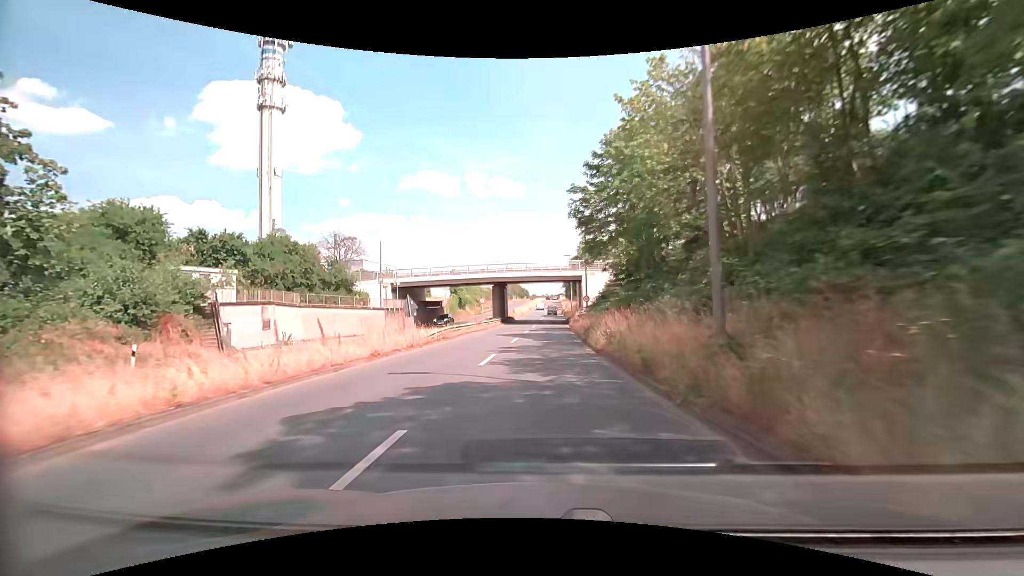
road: primary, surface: asphalt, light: Day
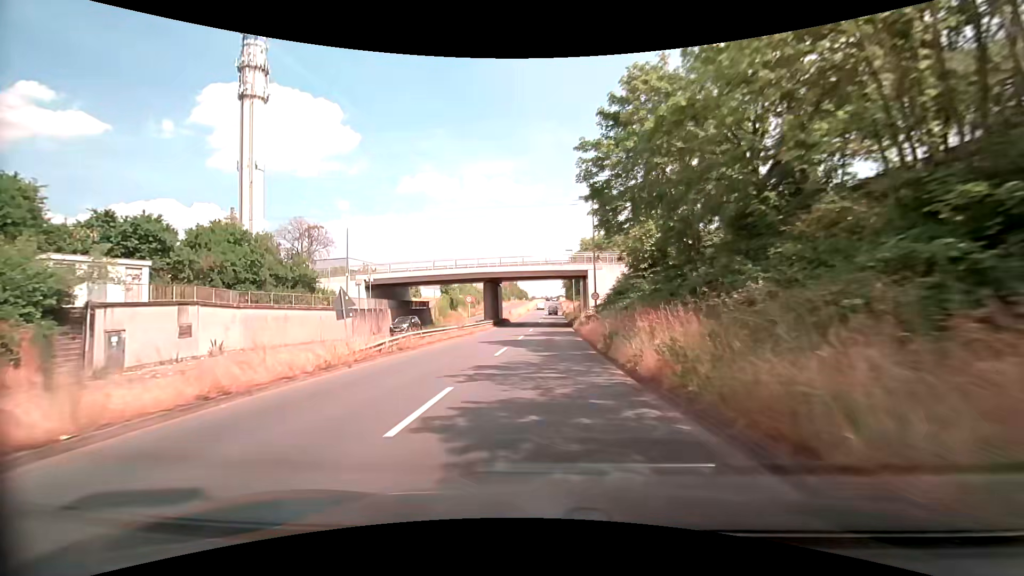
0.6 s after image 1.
(0.0, +8.4) m; 0°
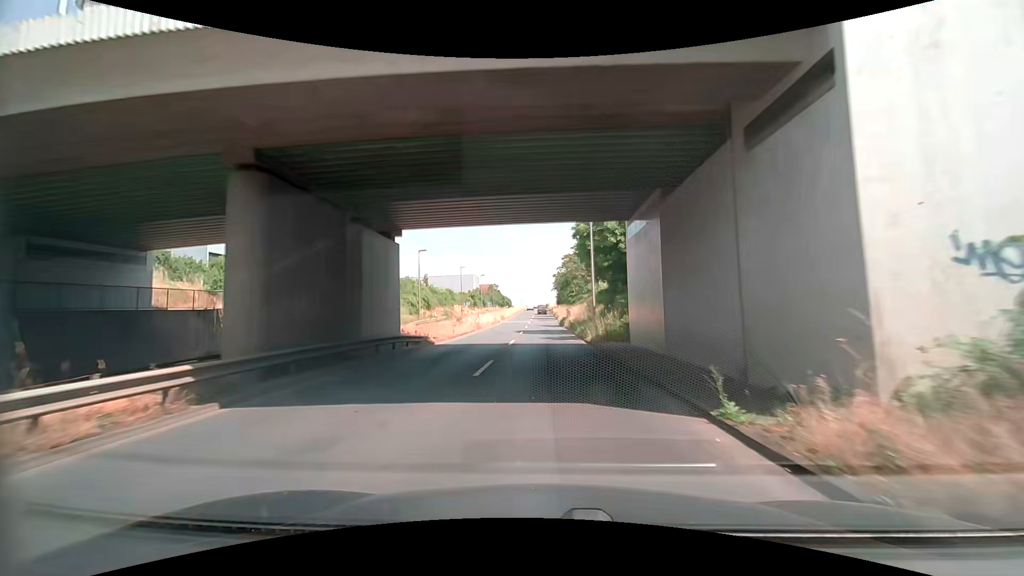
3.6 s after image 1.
(+0.3, +42.1) m; +2°
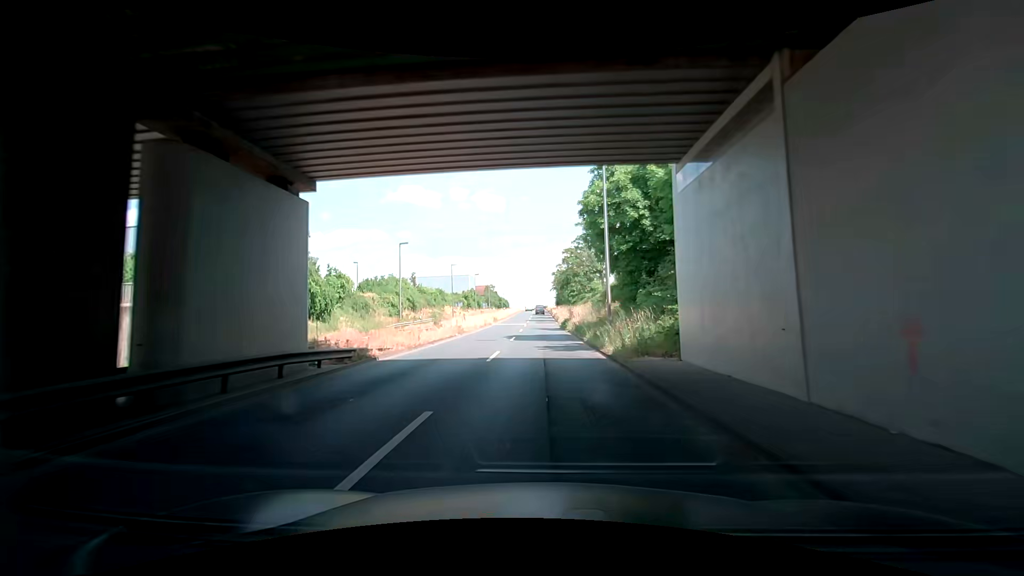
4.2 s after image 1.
(0.0, +8.4) m; 0°
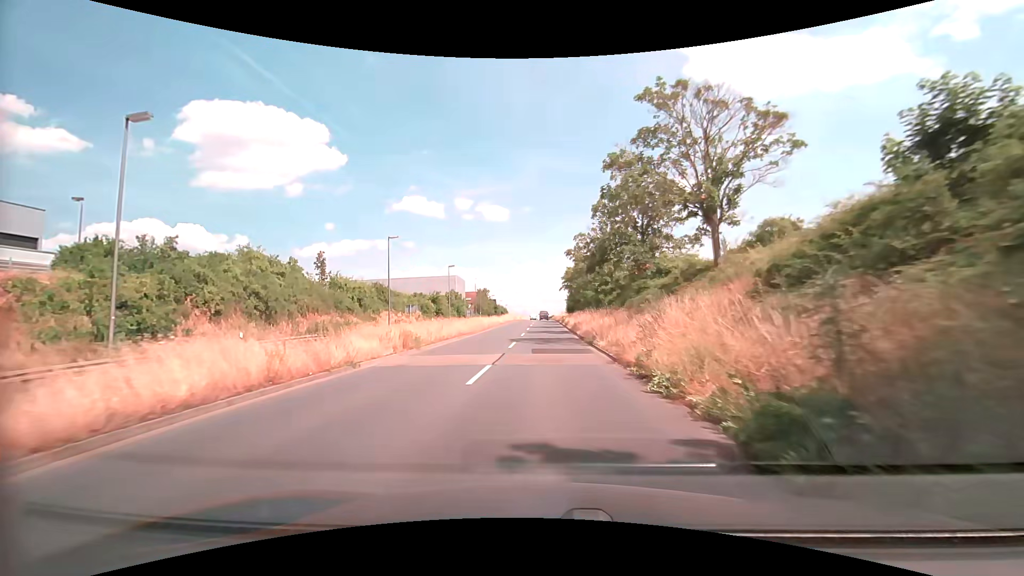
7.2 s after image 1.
(0.0, +40.9) m; +1°
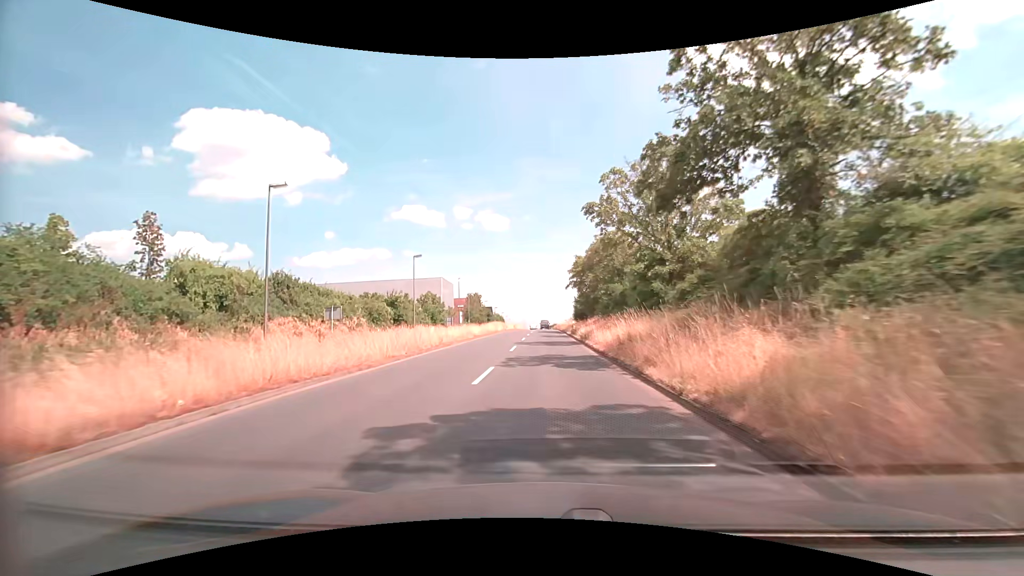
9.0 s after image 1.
(-0.2, +23.4) m; -1°
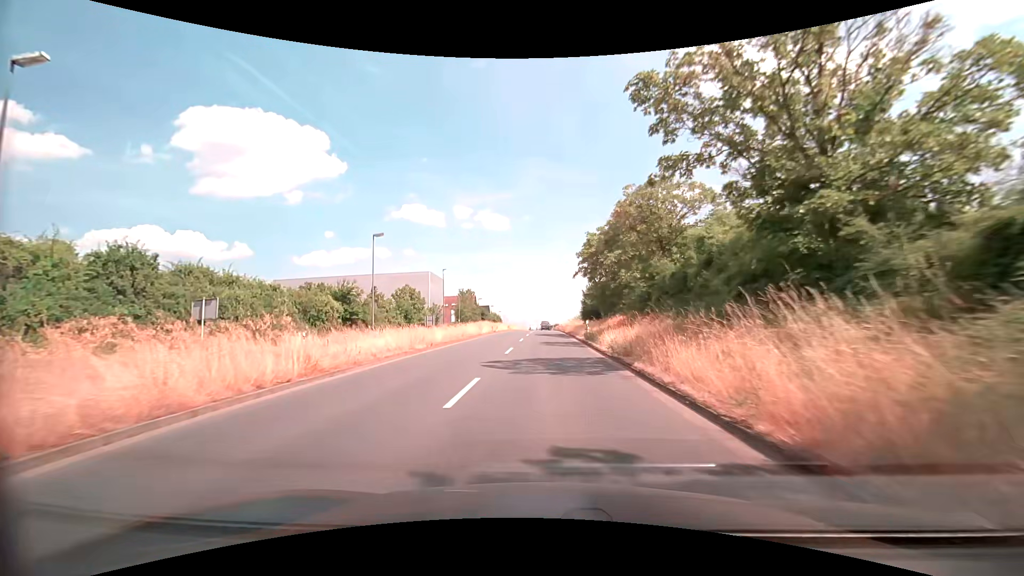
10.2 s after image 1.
(+0.1, +15.1) m; 0°
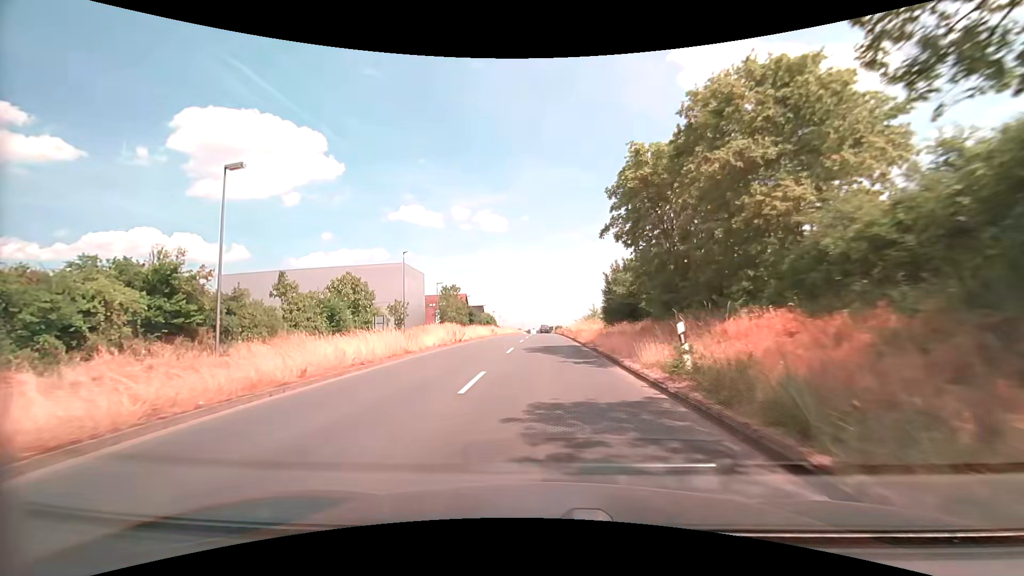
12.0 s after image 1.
(0.0, +22.4) m; 0°
(0, +10) (0, +20) (0, +30) (0, +40) (0, +50) (0, +60) (0, +70) (0, +80) (0, +90) (0, +100) m
